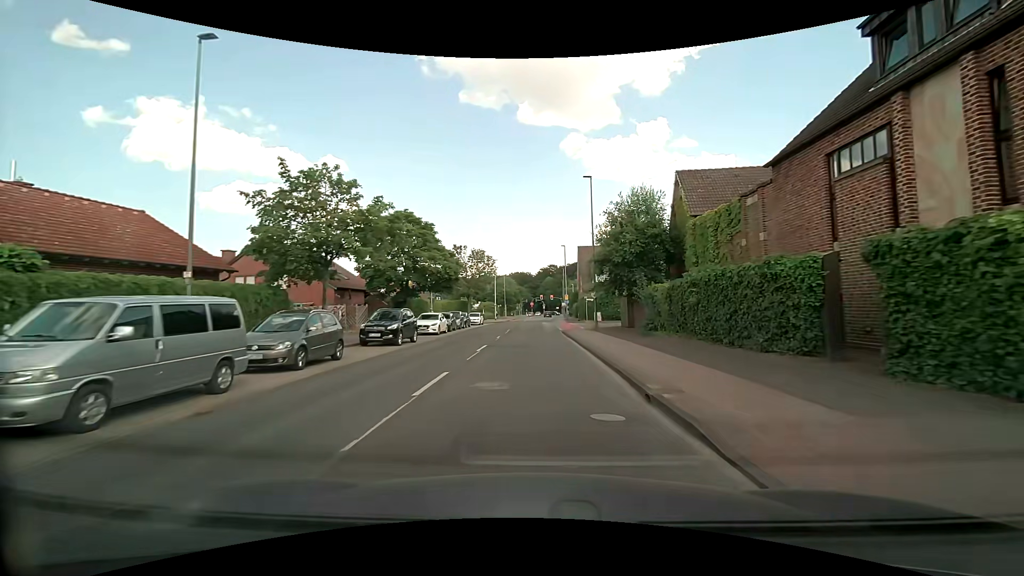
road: tertiary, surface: asphalt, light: Day
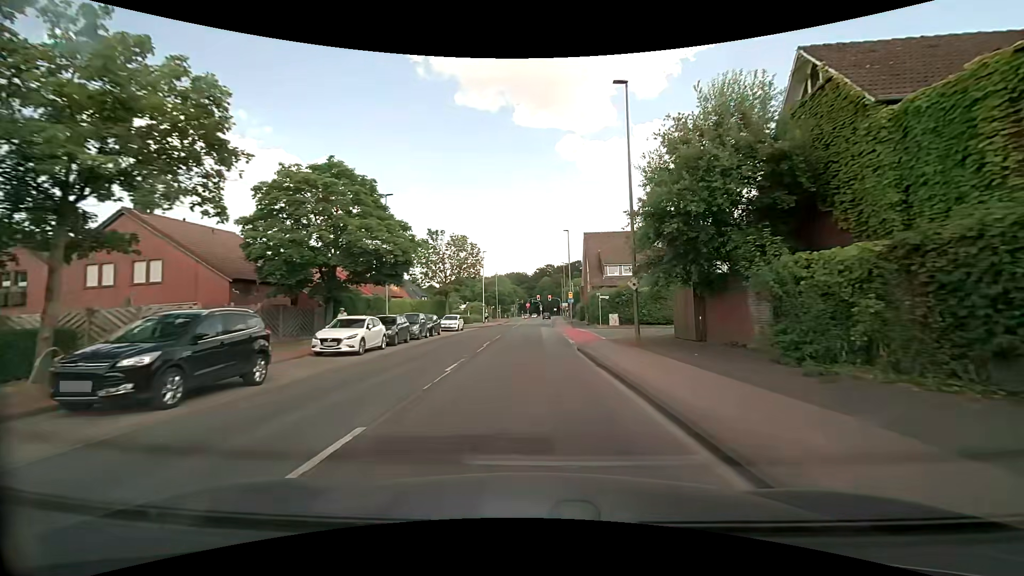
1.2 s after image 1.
(+0.1, +14.2) m; +1°
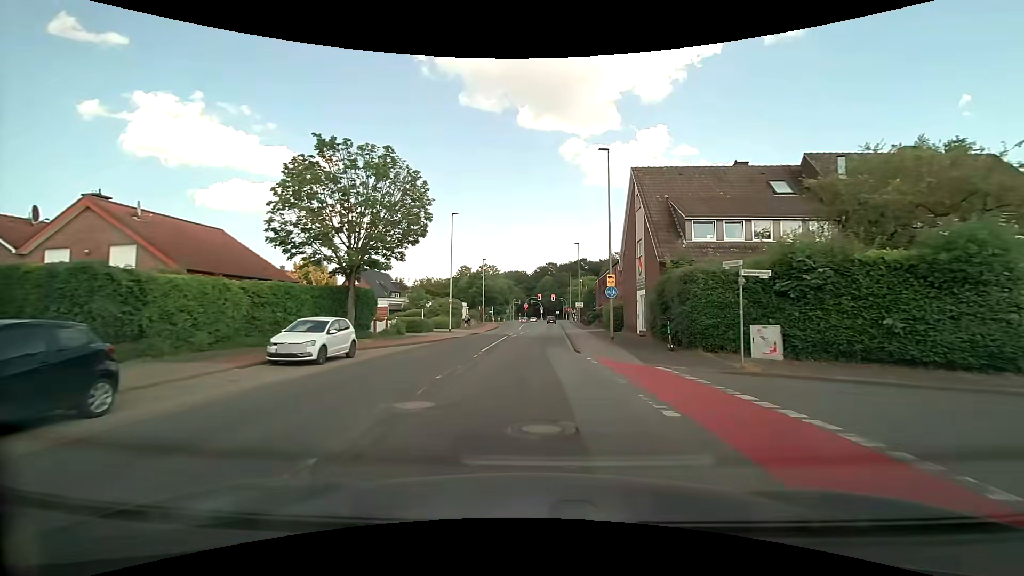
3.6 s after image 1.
(0.0, +28.3) m; 0°
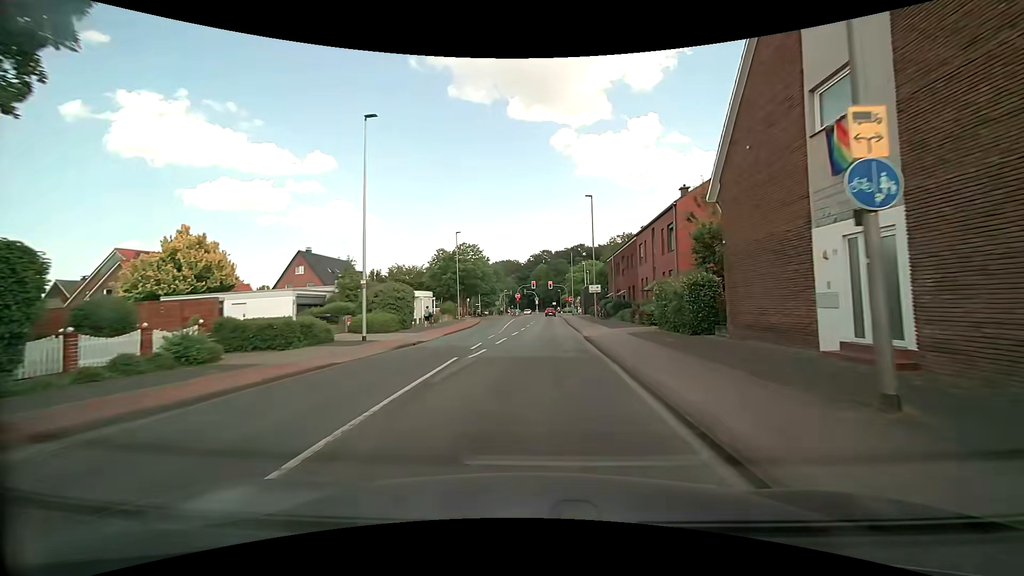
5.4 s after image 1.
(+0.1, +20.6) m; +2°
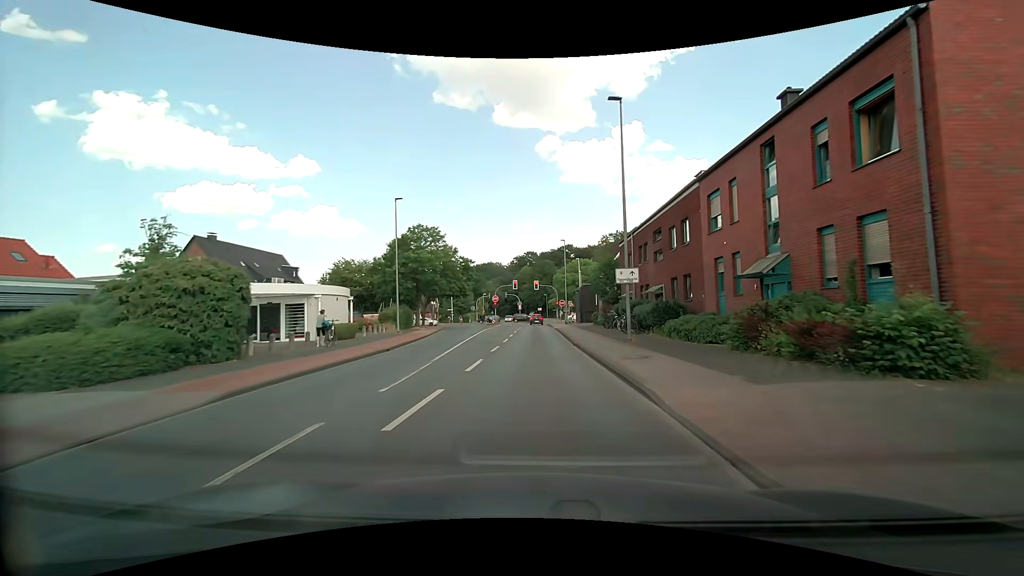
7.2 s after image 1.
(-0.1, +19.6) m; +1°
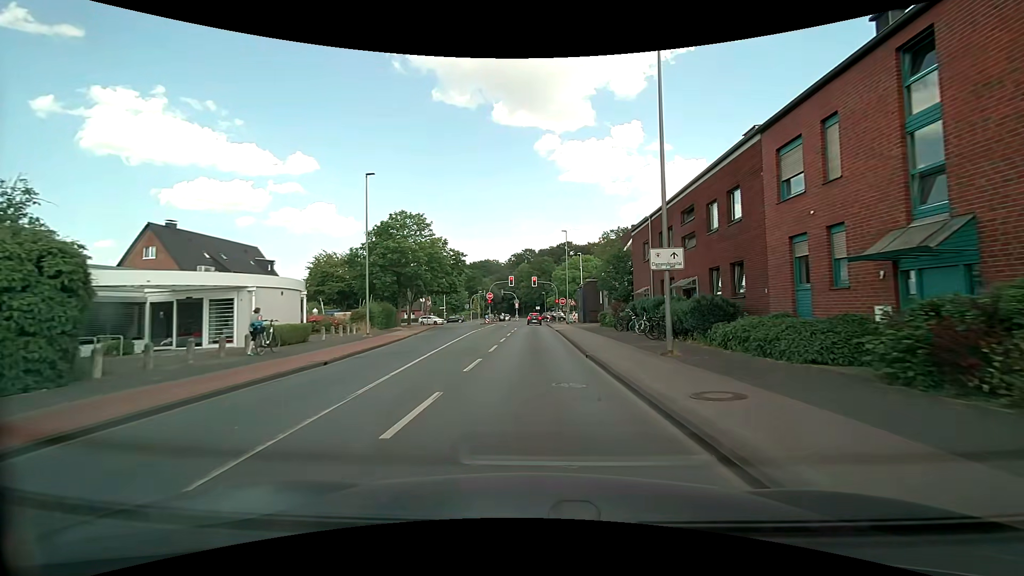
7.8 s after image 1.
(0.0, +6.3) m; 0°
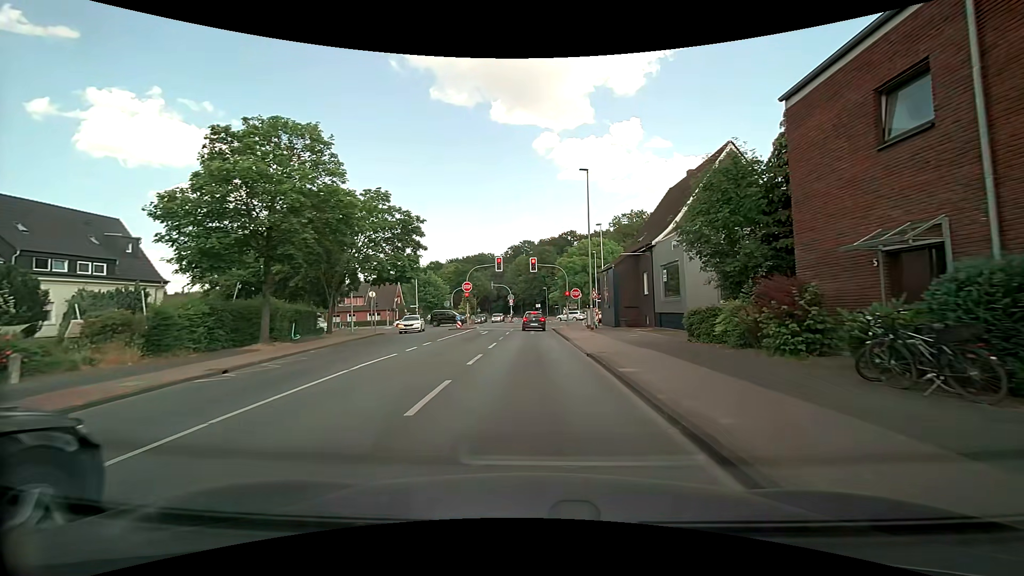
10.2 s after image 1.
(+0.1, +22.9) m; 0°
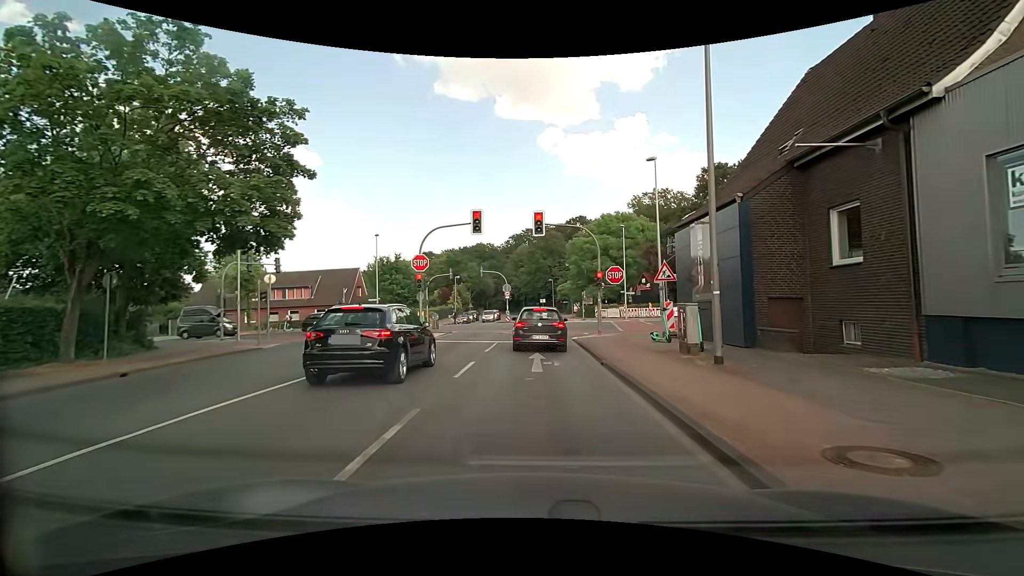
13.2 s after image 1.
(-0.1, +20.5) m; -1°
(0, +10) (0, +20) (+1, +30) (+7, +38) (+17, +40) (+27, +41) (+37, +41) (+47, +41) (+57, +41) (+67, +41) m
